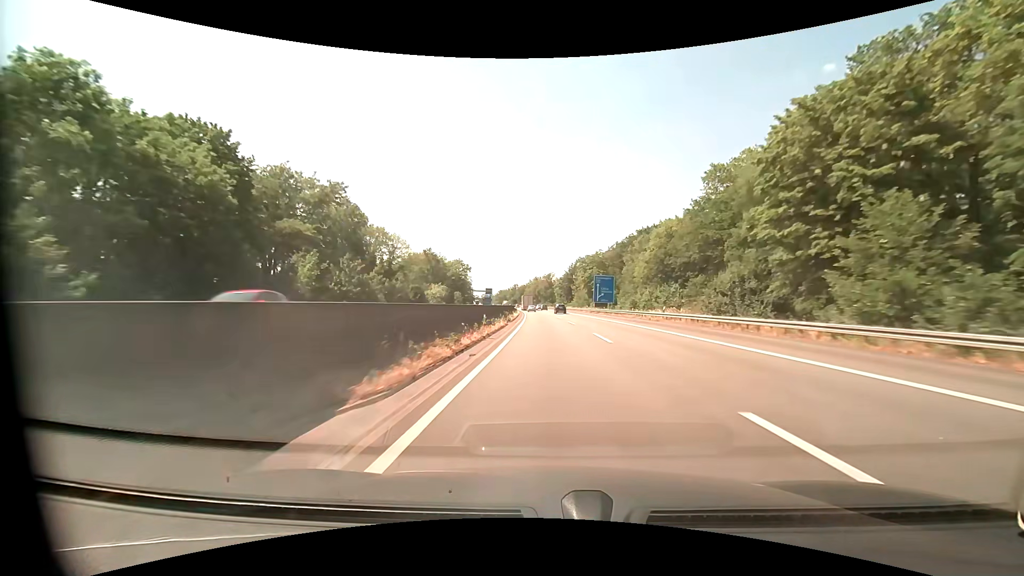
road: motorway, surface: asphalt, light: Day
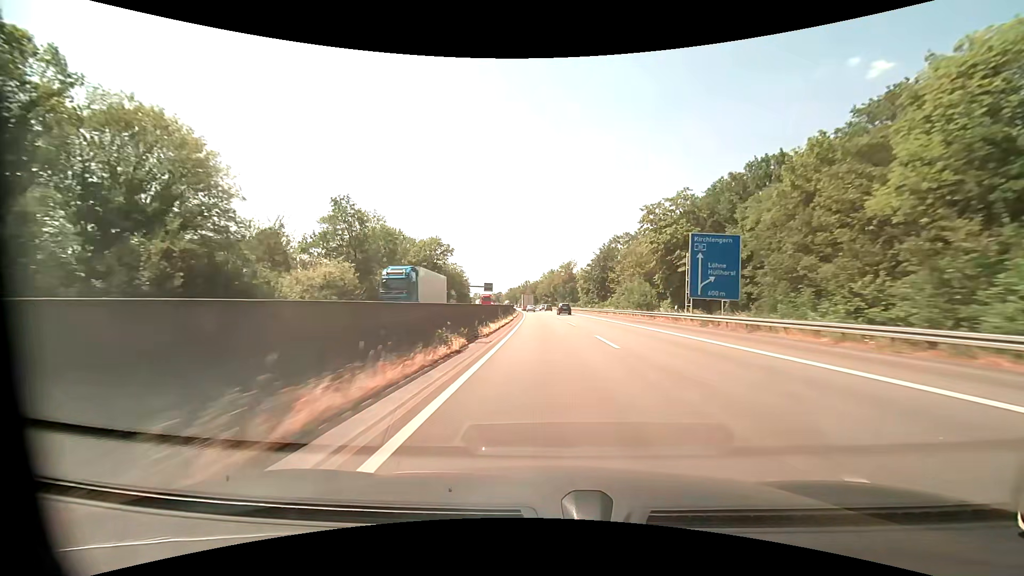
(-0.7, +55.9) m; -2°
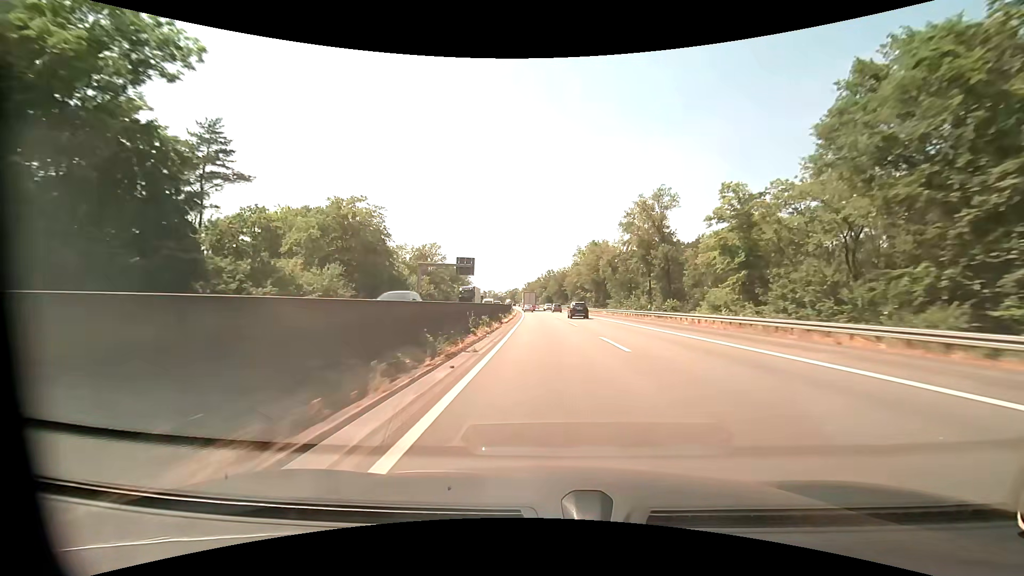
(-2.4, +90.7) m; -3°
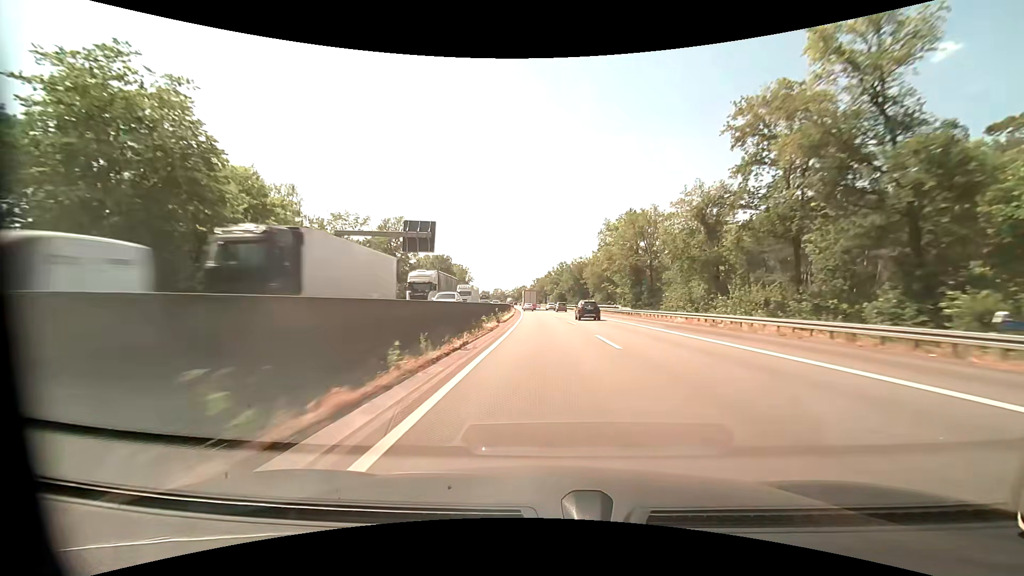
(-0.3, +35.0) m; -1°
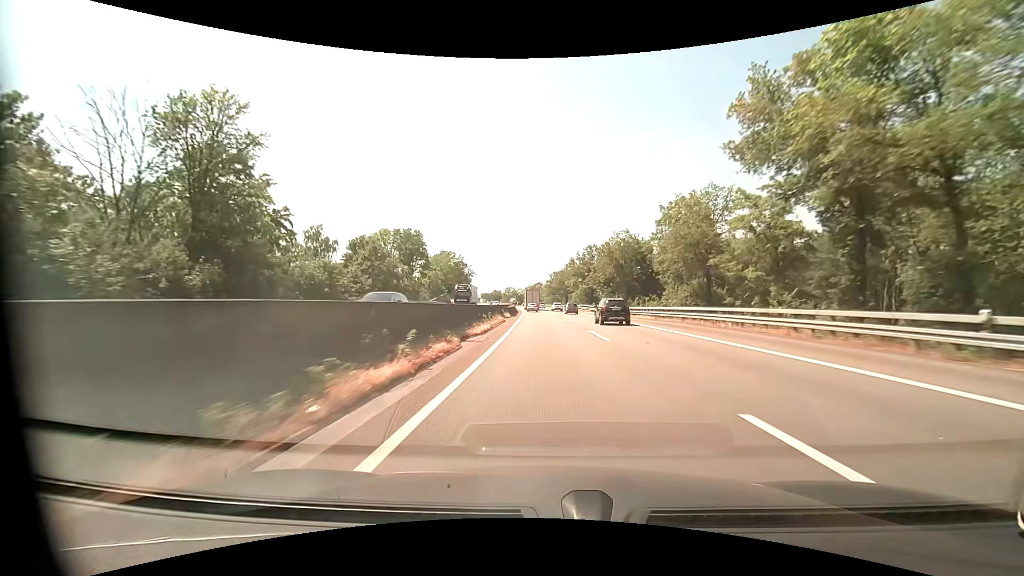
(-0.8, +50.7) m; -2°
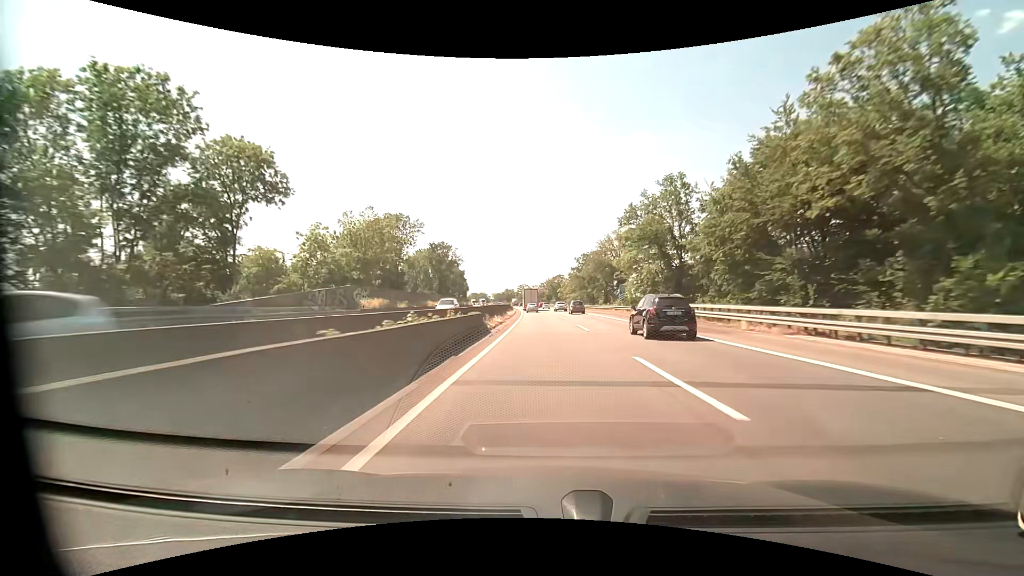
(-1.4, +65.4) m; -2°
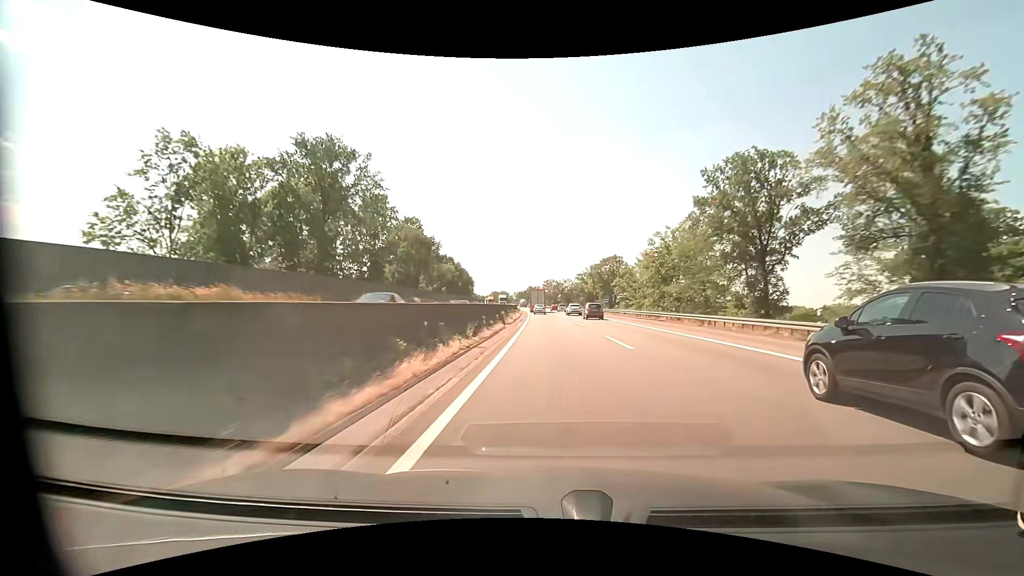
(-2.7, +80.1) m; -4°
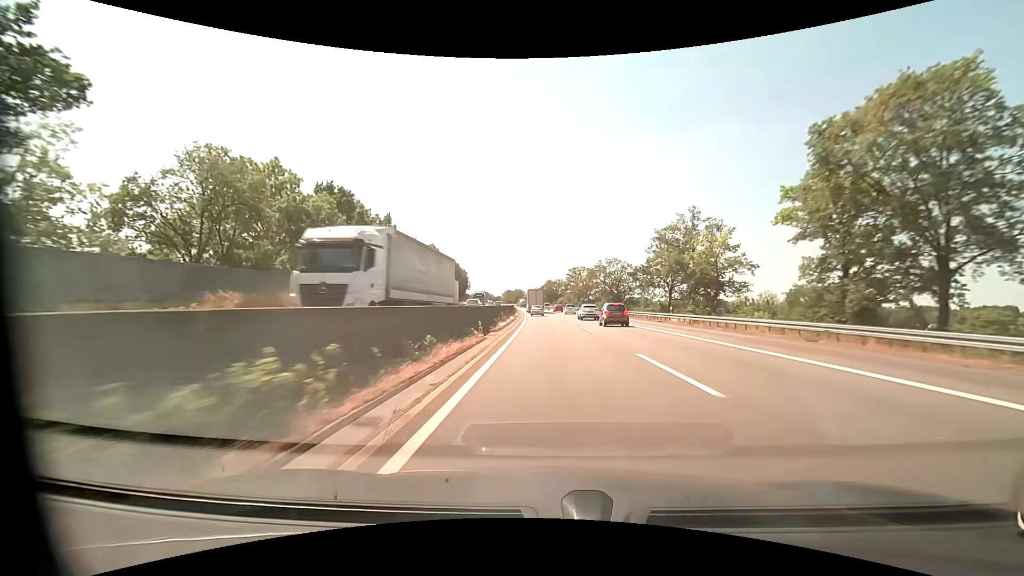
(-1.1, +79.4) m; -2°
(0, +10) (0, +20) (0, +30) (0, +40) (-1, +50) (-1, +60) (-1, +70) (-2, +80) (-2, +90) (-2, +100) m
